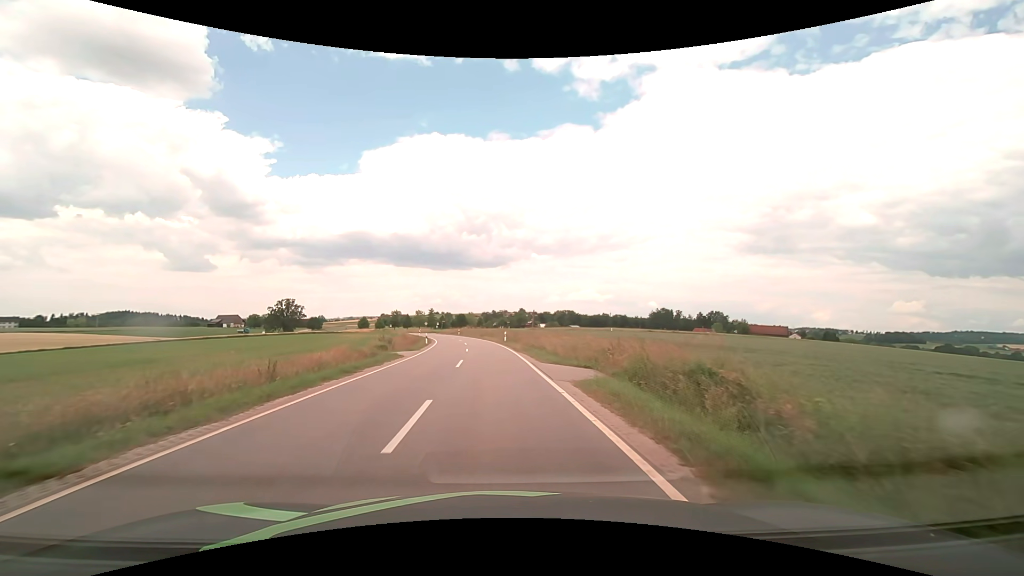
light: Day
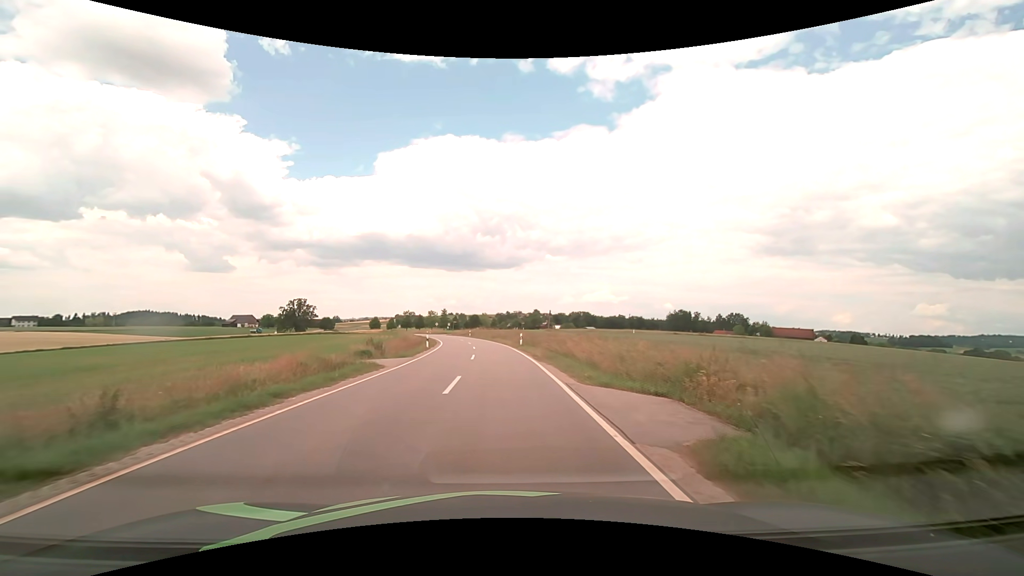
(-0.1, +7.2) m; -2°
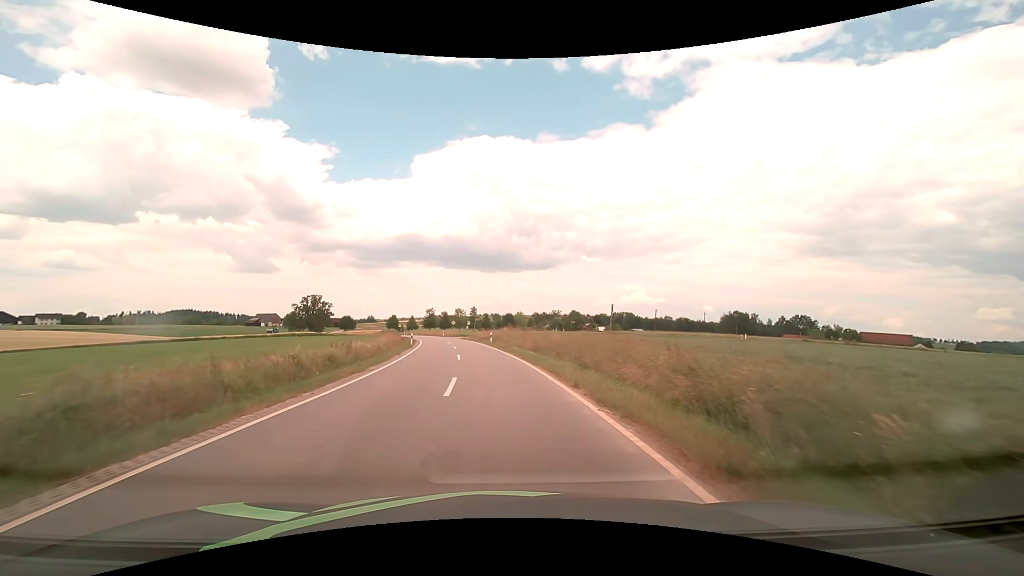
(-1.3, +37.1) m; -4°
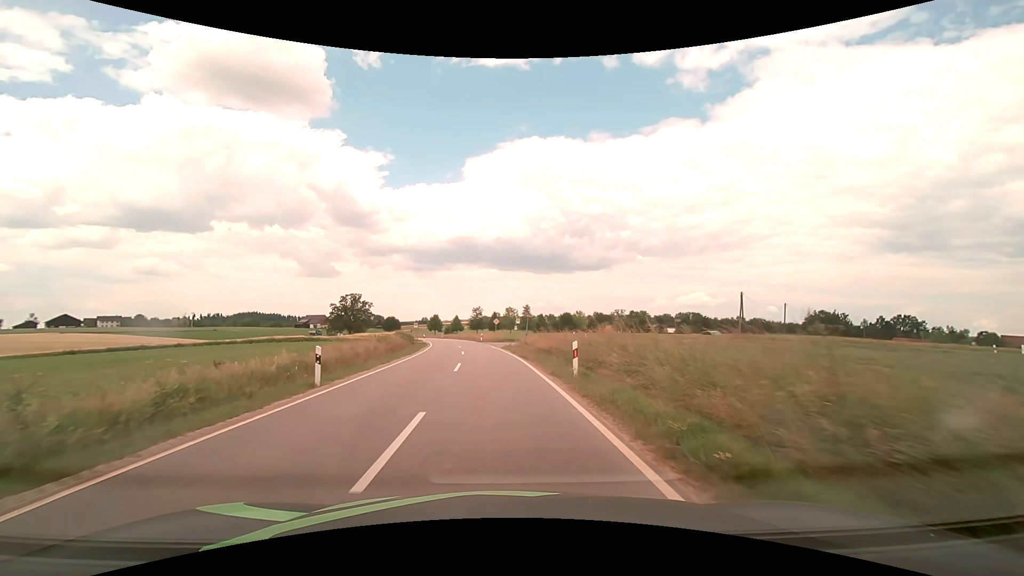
(-1.6, +30.3) m; -6°
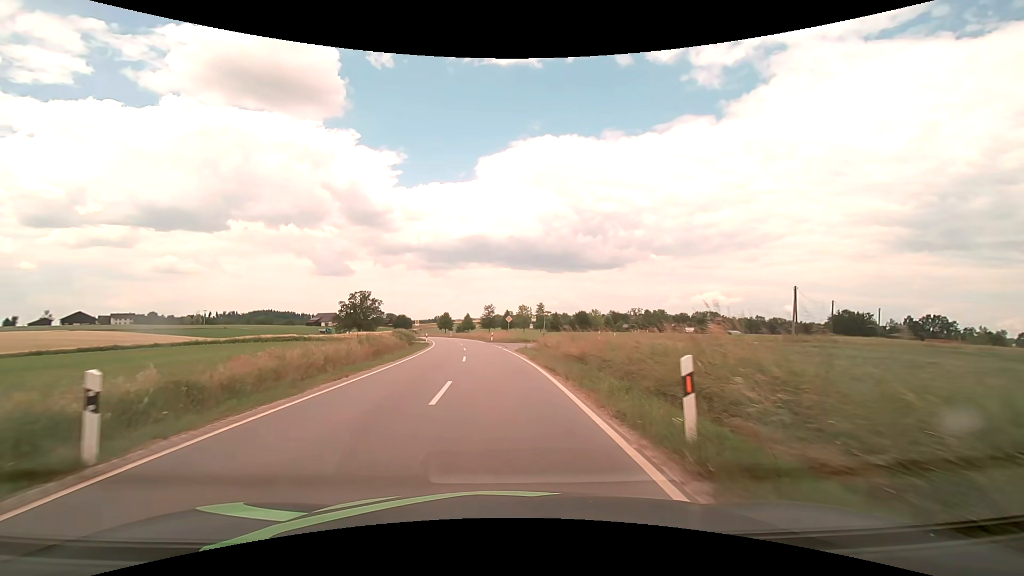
(-0.1, +7.6) m; -2°
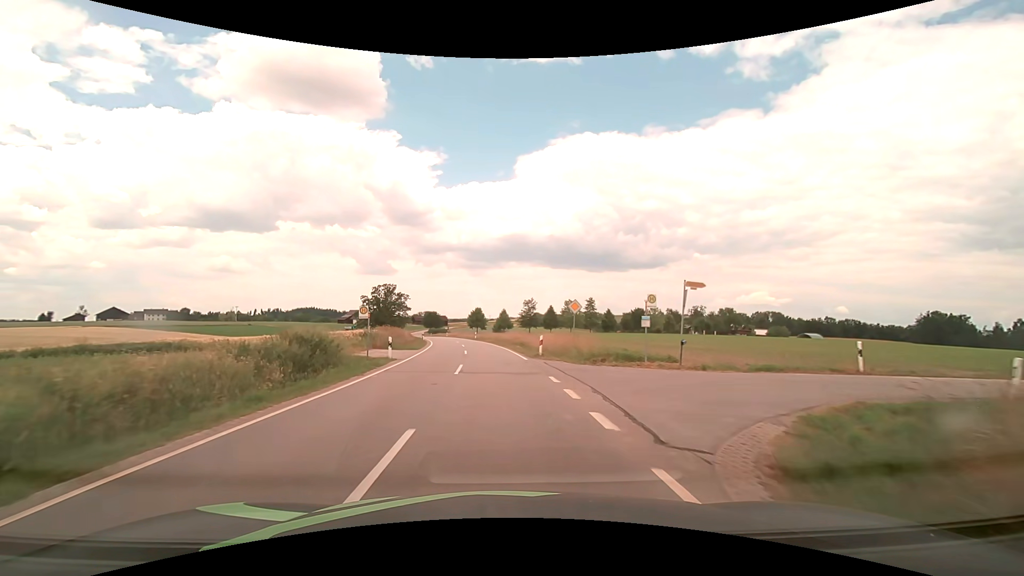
(-1.2, +30.4) m; -5°
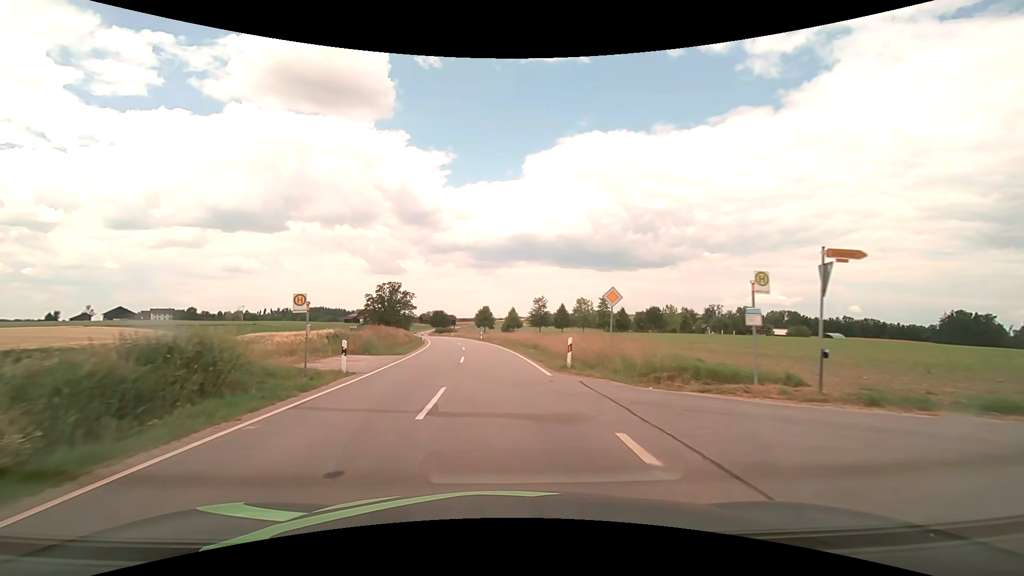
(-0.1, +7.6) m; -1°
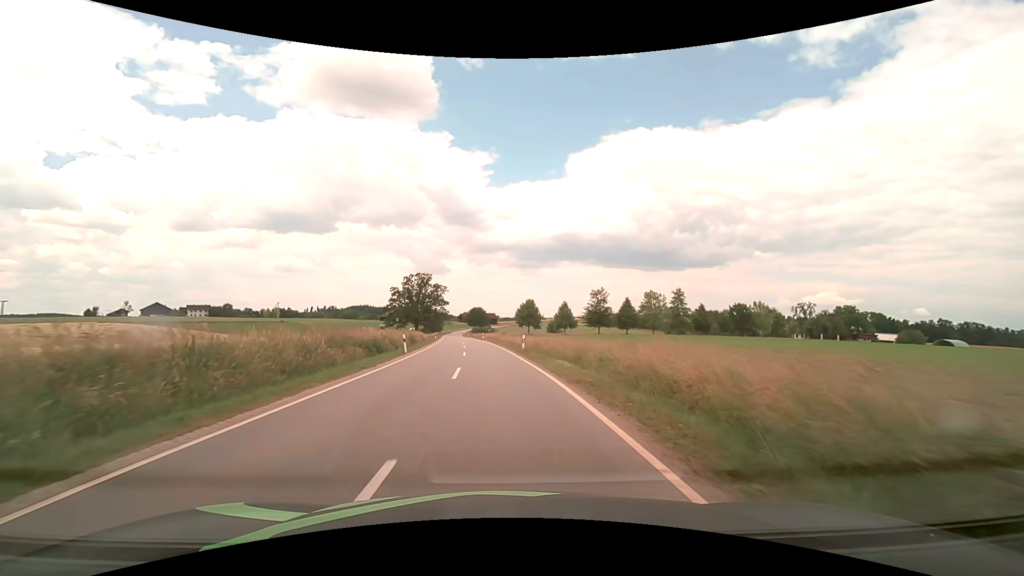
(-1.3, +30.6) m; -5°
(0, +10) (-1, +20) (-1, +30) (-2, +40) (-3, +50) (-4, +60) (-5, +70) (-6, +80) (-8, +90) (-9, +100) m
